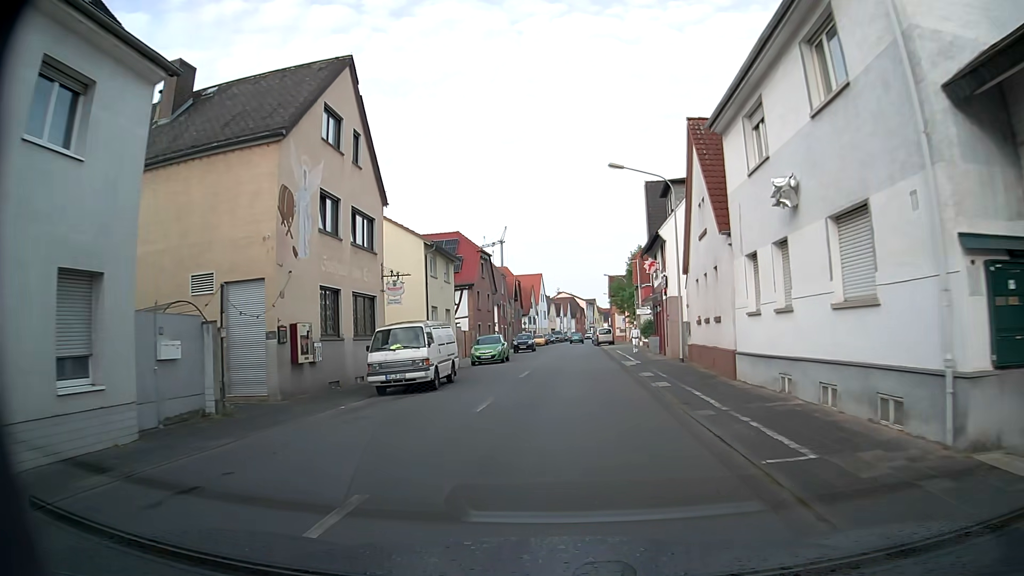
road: tertiary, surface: asphalt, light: Day
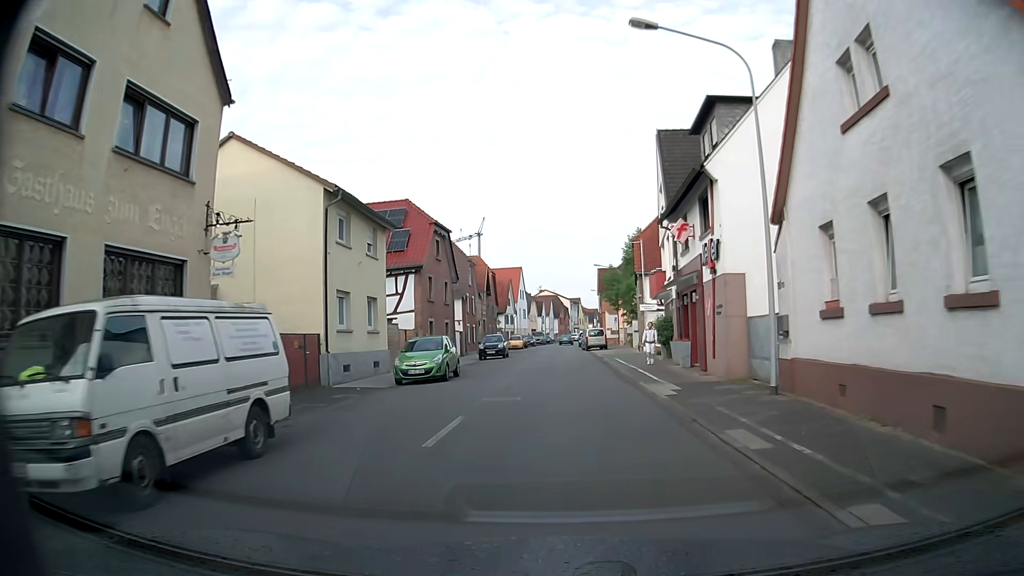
(0.0, +13.0) m; +1°
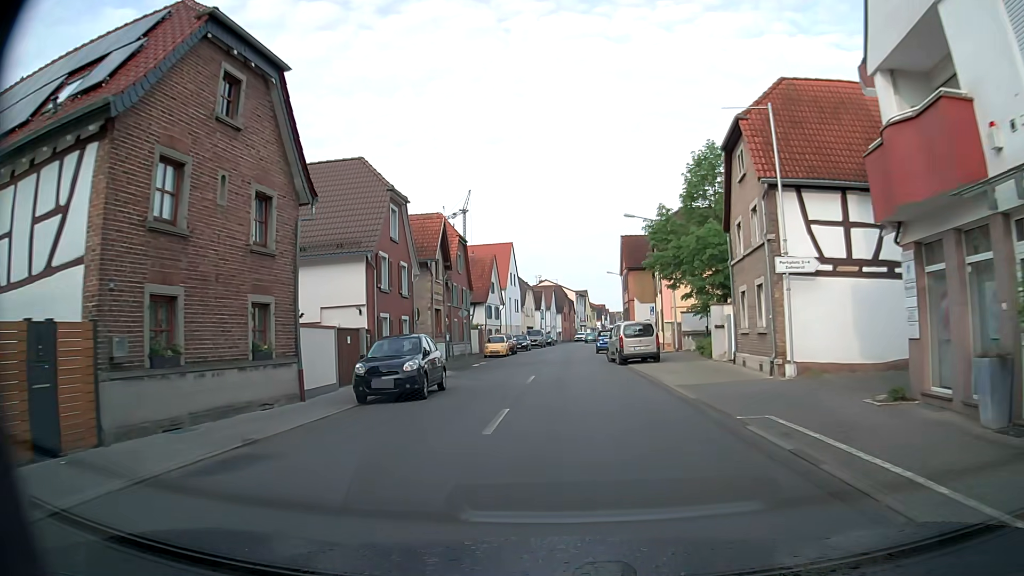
(-0.1, +26.7) m; +1°
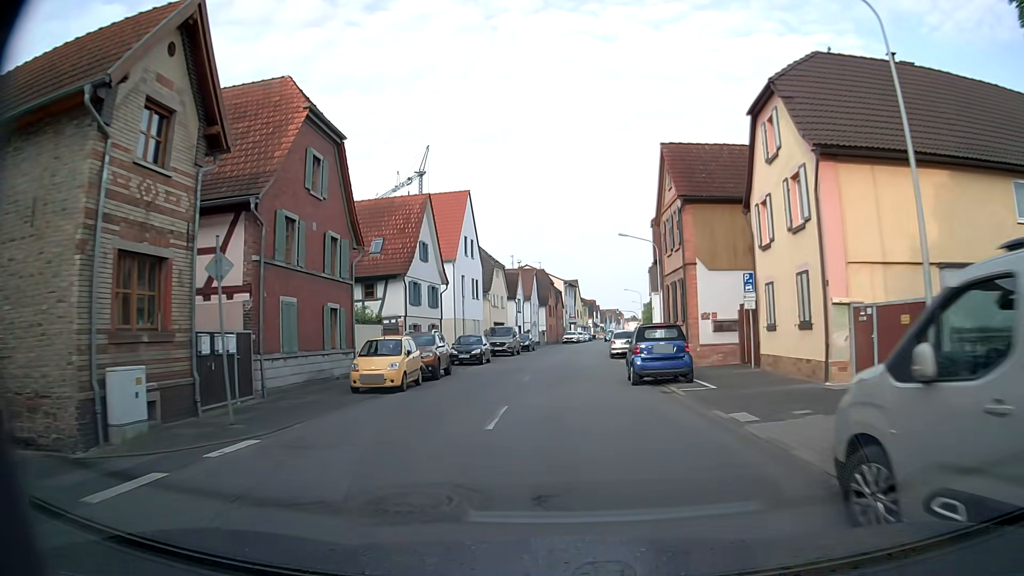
(-0.3, +27.4) m; 0°
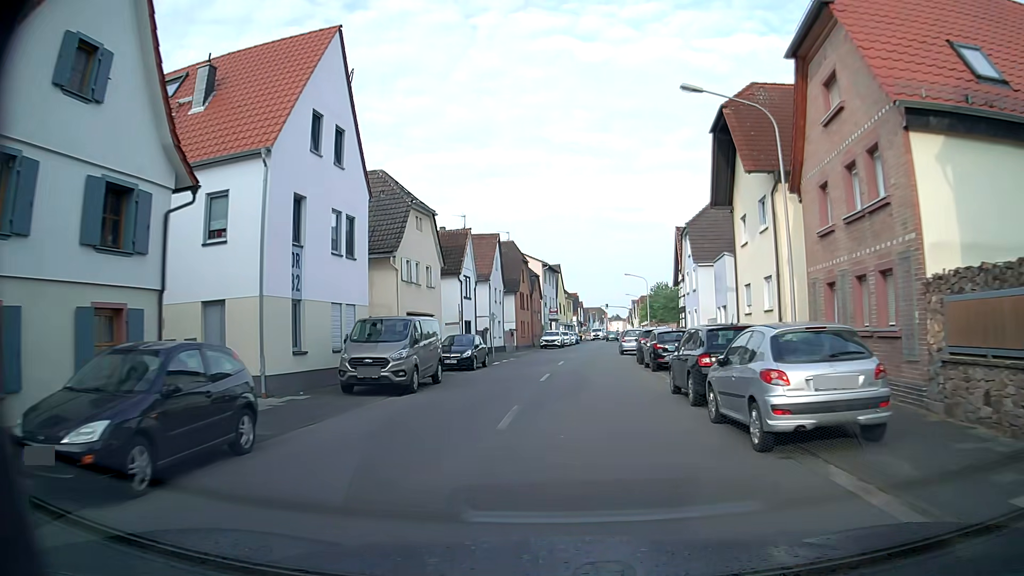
(+0.2, +27.5) m; +2°
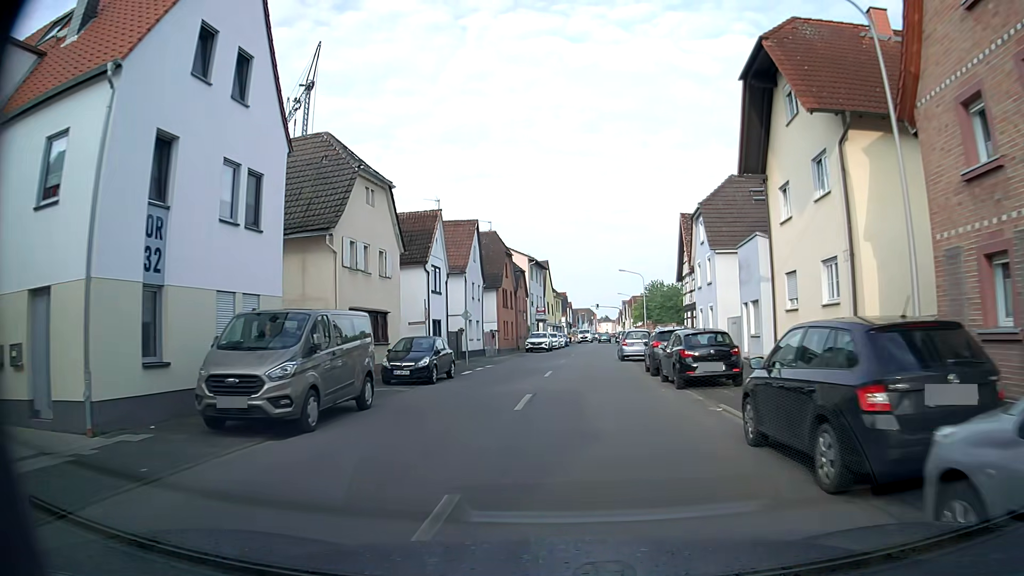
(0.0, +6.8) m; 0°
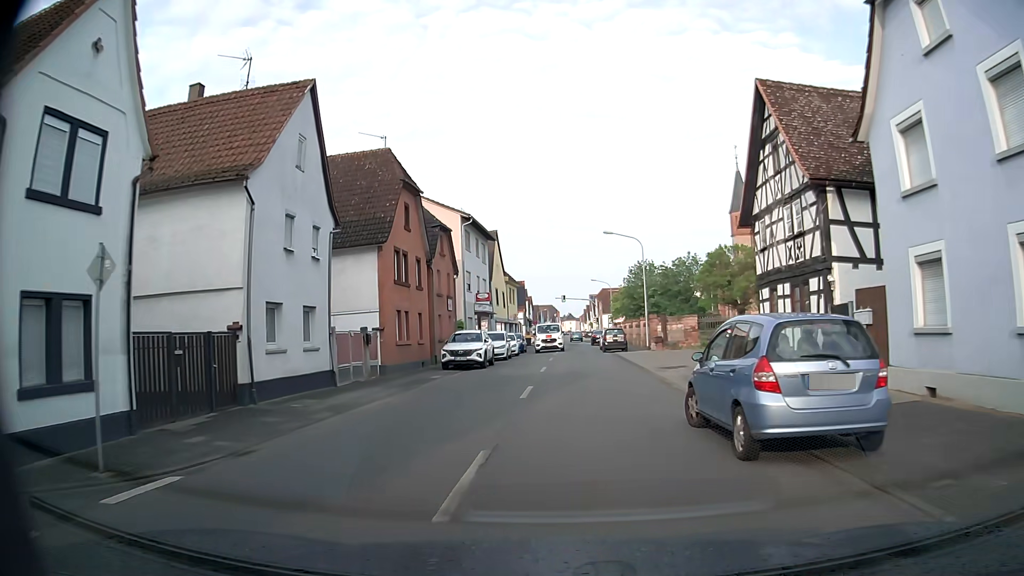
(+0.8, +25.3) m; +3°
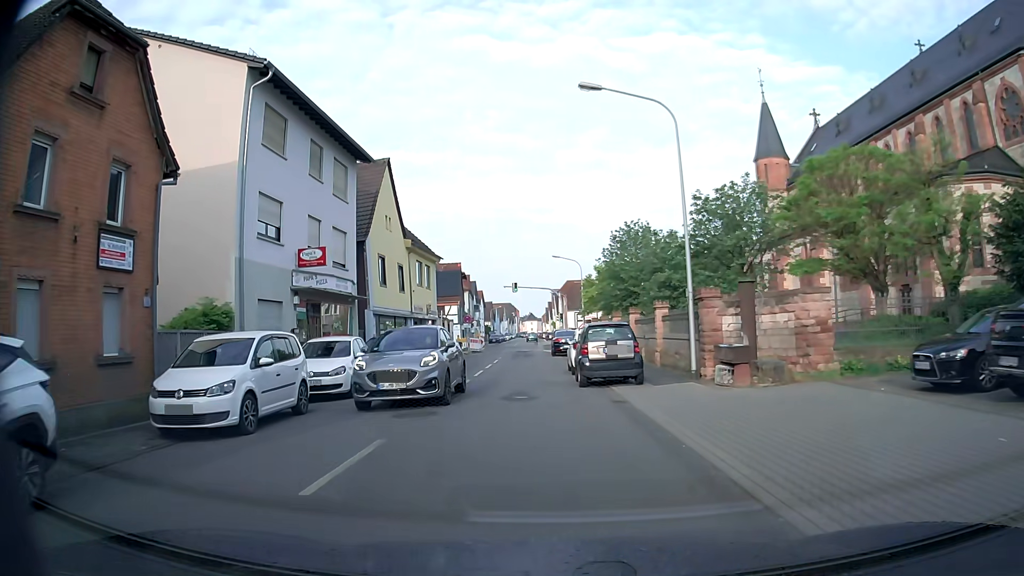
(+1.7, +26.6) m; +3°
(0, +10) (-1, +20) (-2, +30) (-2, +40) (-2, +50) (-2, +60) (-2, +70) (-2, +80) (-3, +90) (-3, +100) m
